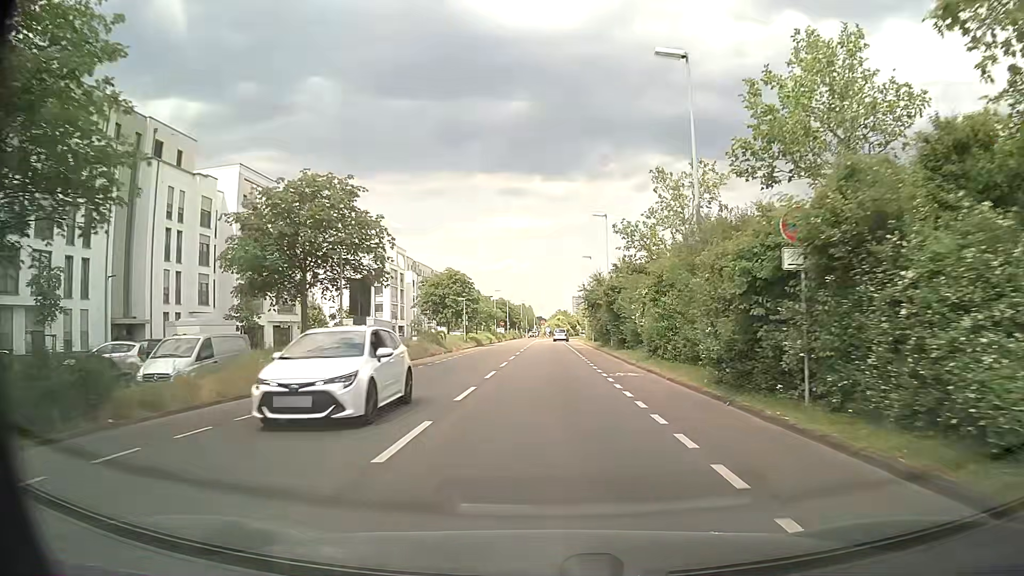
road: secondary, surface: asphalt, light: Day
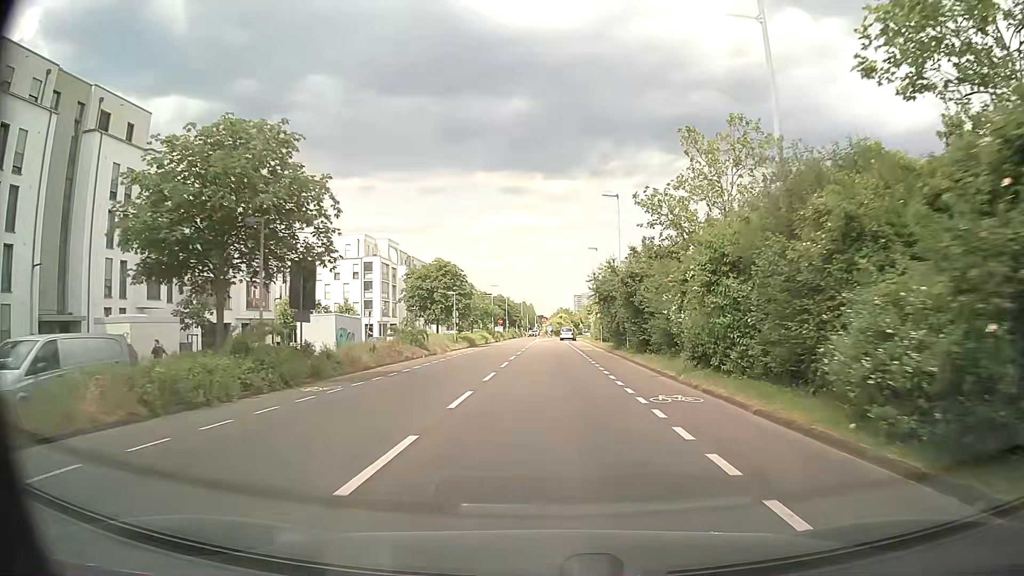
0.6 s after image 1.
(0.0, +7.4) m; 0°
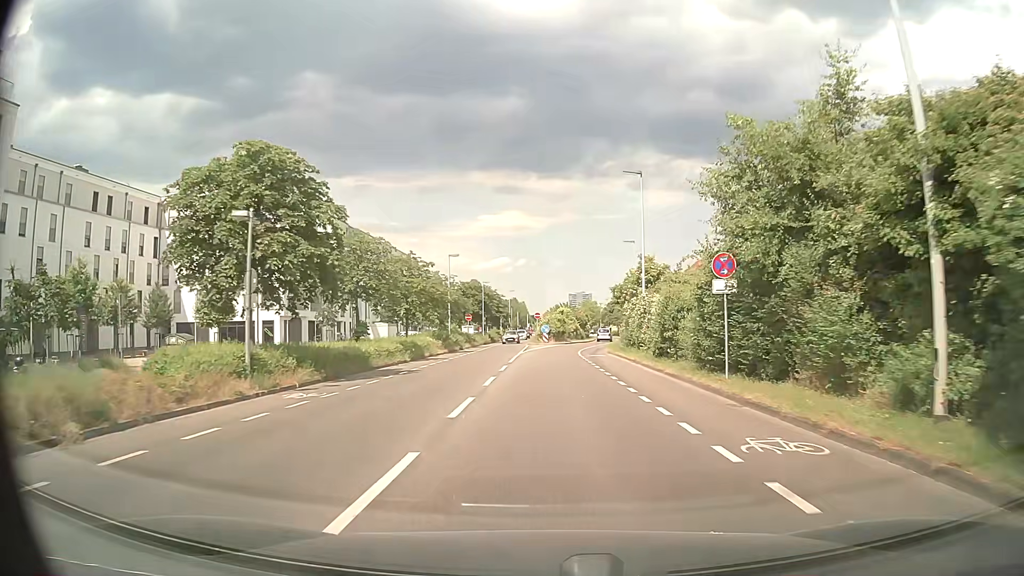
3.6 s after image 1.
(-0.2, +37.2) m; 0°
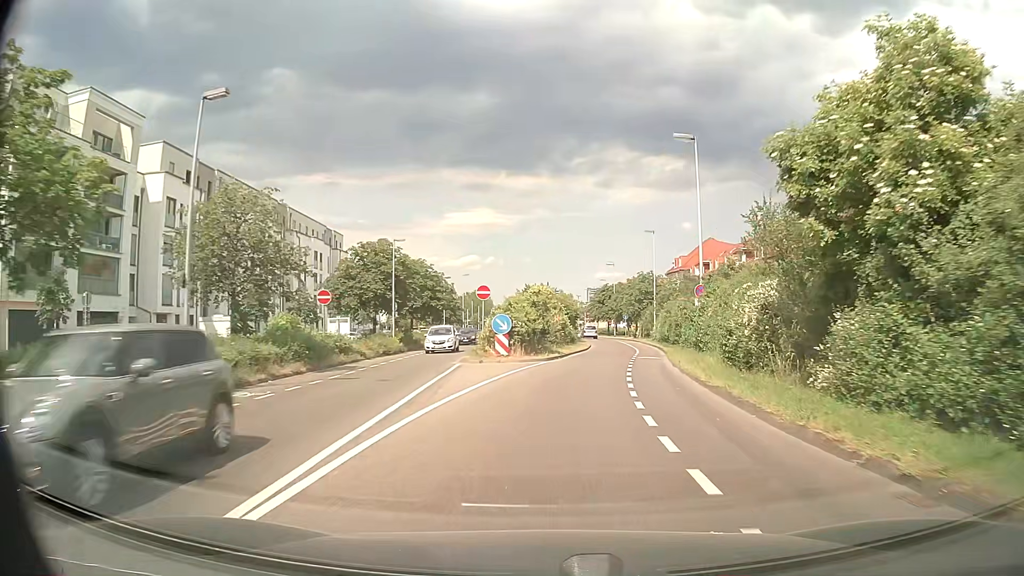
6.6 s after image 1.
(+0.4, +37.2) m; +2°
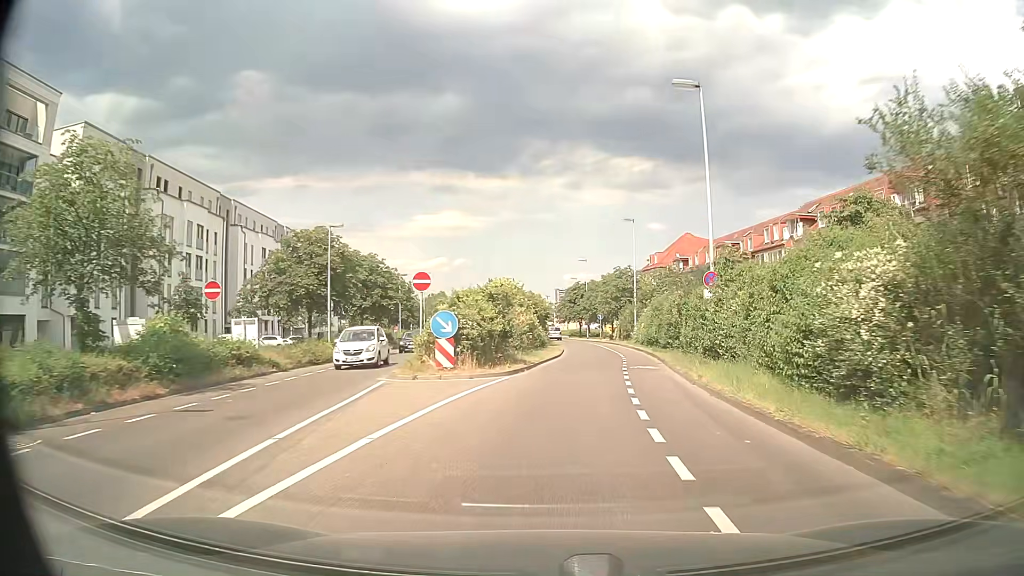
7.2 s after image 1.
(+0.2, +7.5) m; +3°
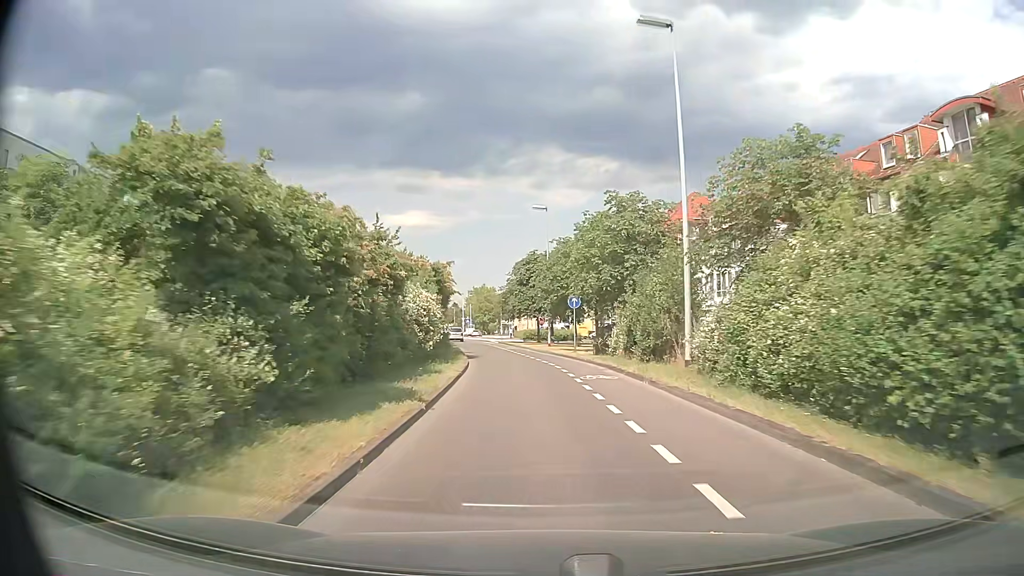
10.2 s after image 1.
(+2.7, +37.3) m; +4°
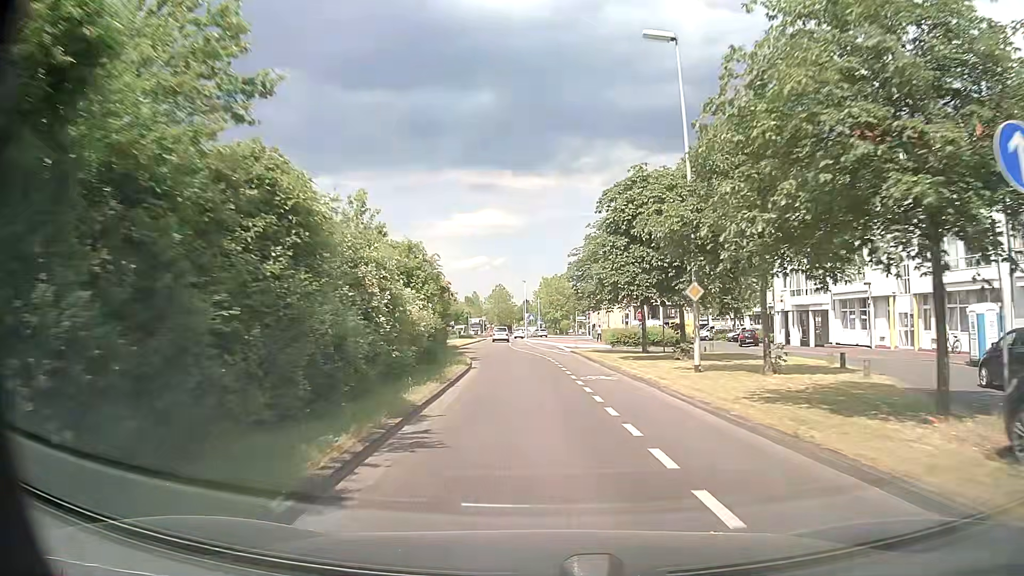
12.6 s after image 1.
(-1.7, +29.8) m; -7°
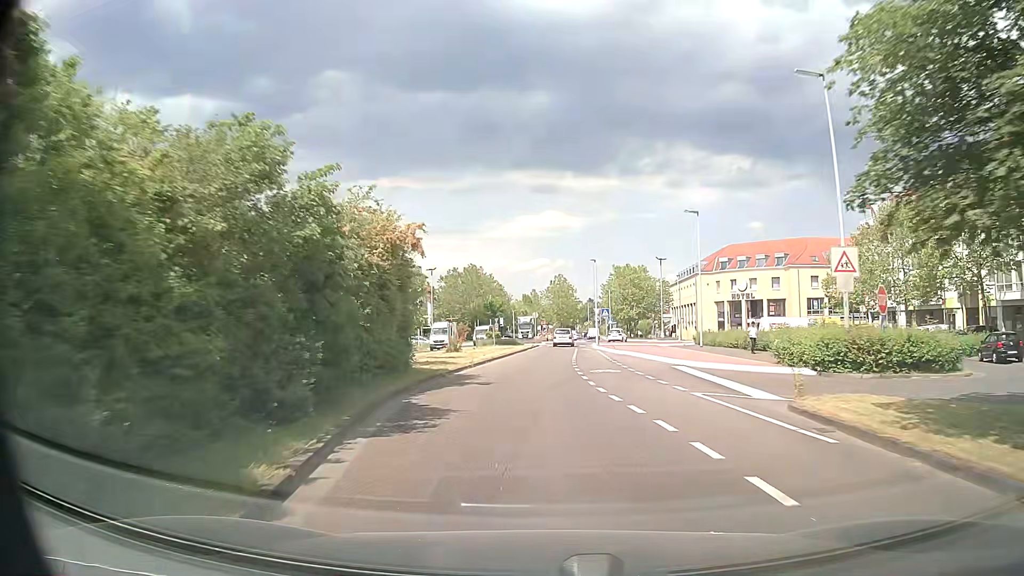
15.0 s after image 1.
(-1.4, +29.2) m; -5°
(0, +10) (0, +20) (0, +30) (0, +40) (+1, +50) (+1, +60) (+2, +70) (+6, +79) (+9, +88) (+8, +98) m
